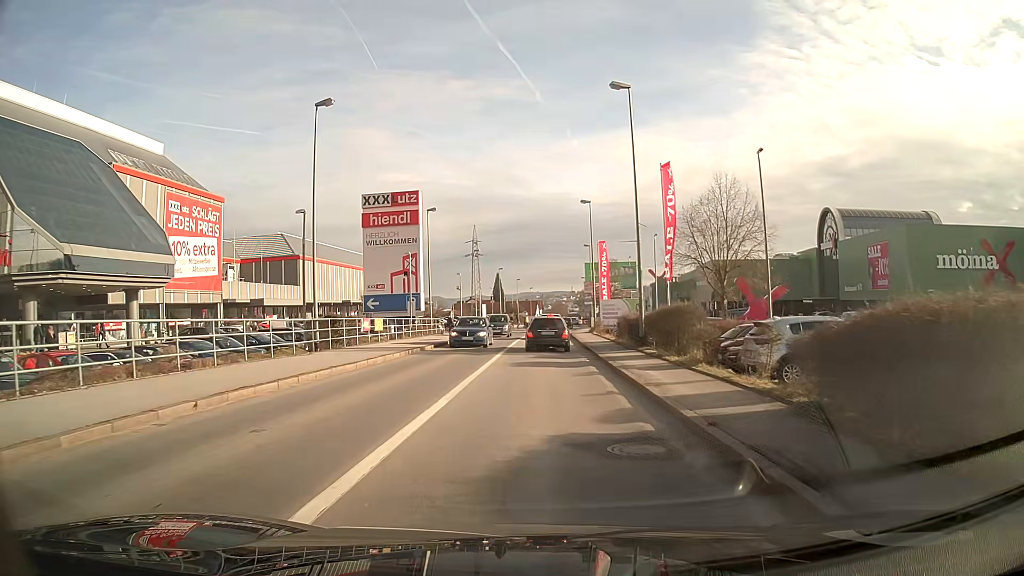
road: tertiary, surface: asphalt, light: Day
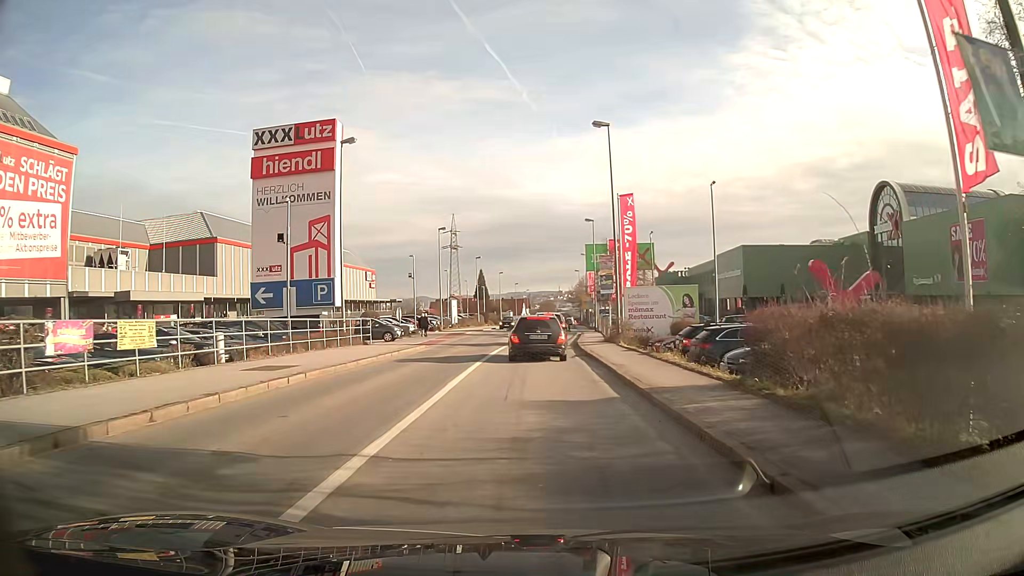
(+0.1, +21.1) m; +1°
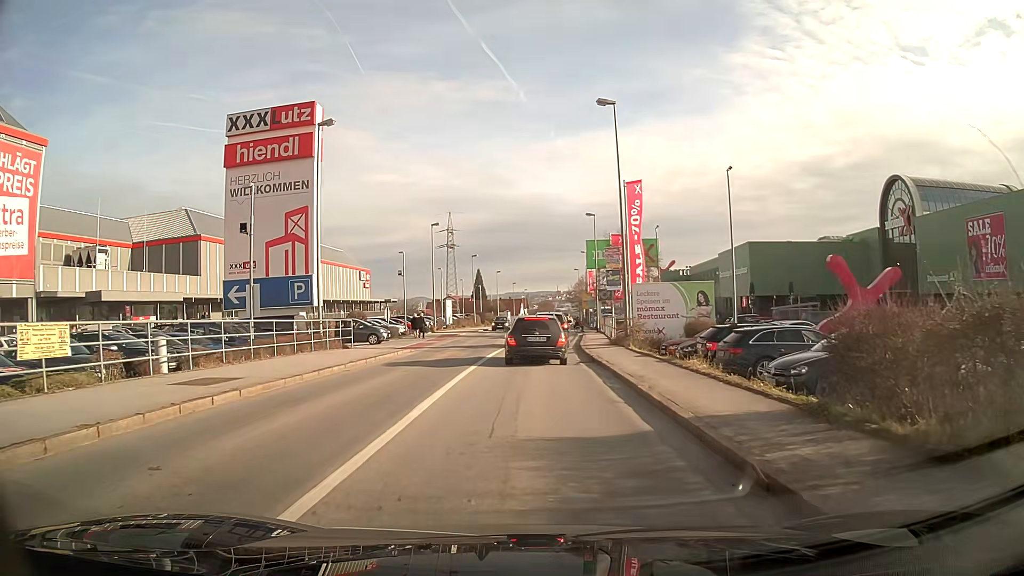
(0.0, +3.3) m; 0°
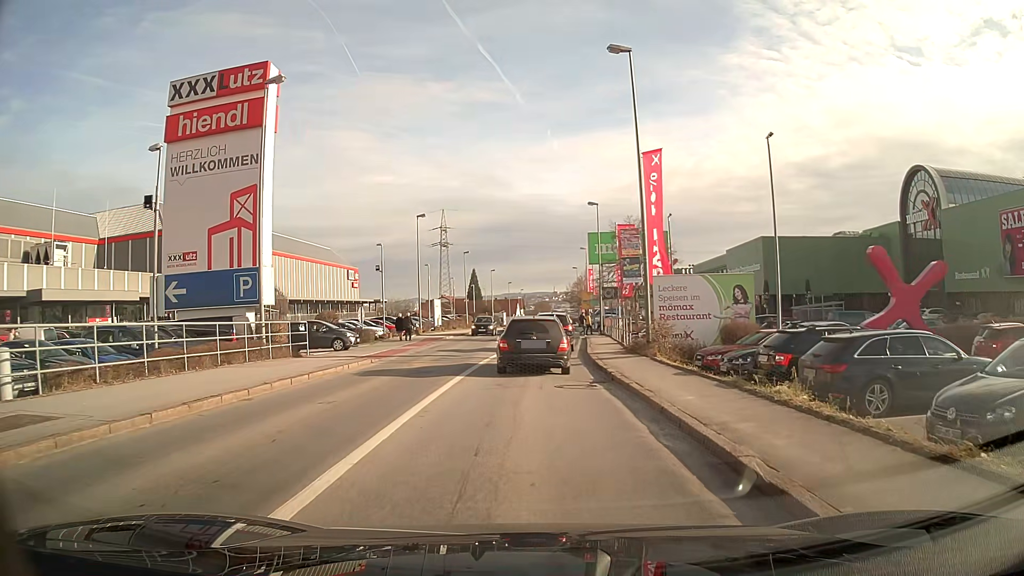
(0.0, +5.9) m; 0°
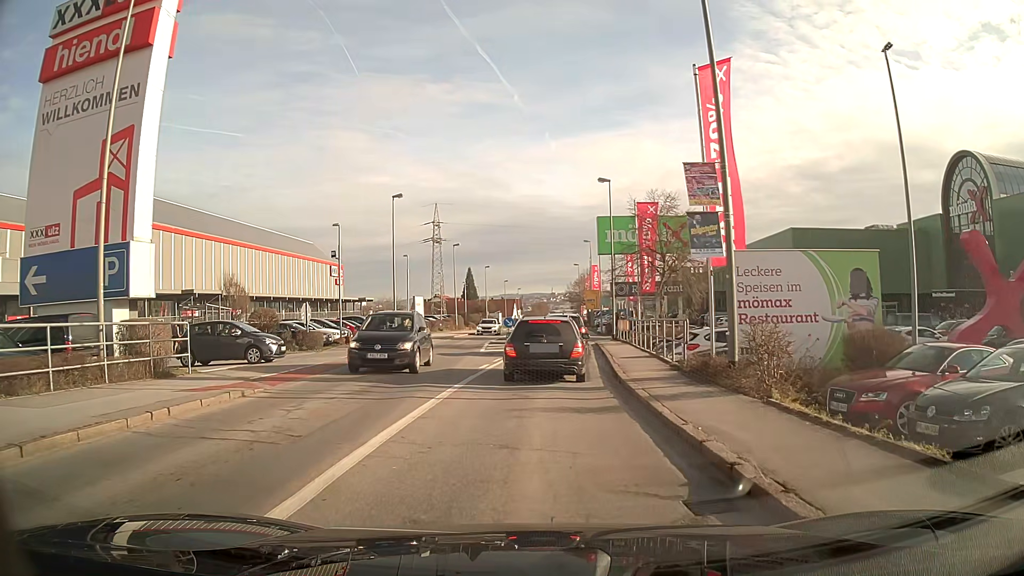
(0.0, +9.3) m; 0°
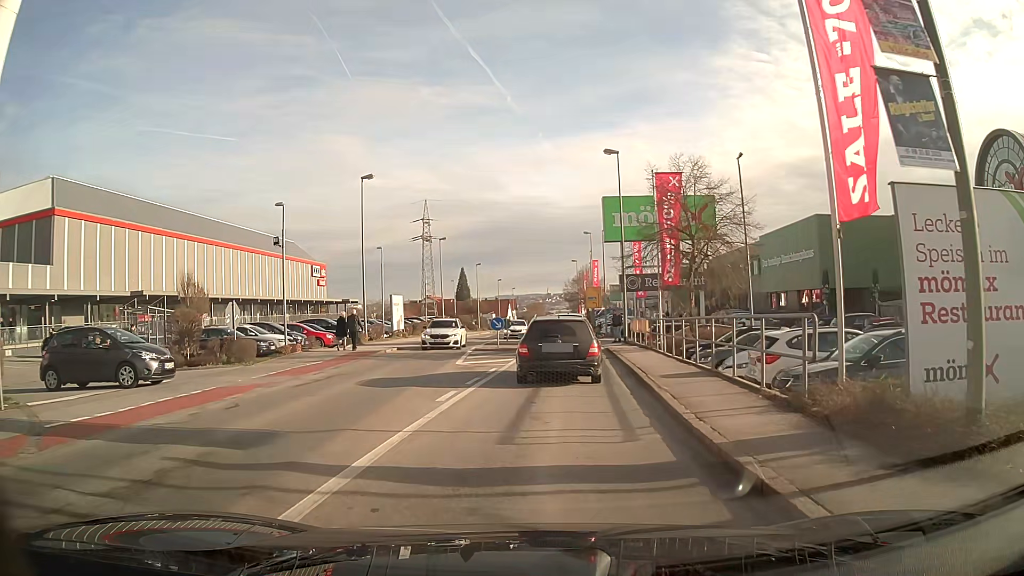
(0.0, +7.4) m; 0°
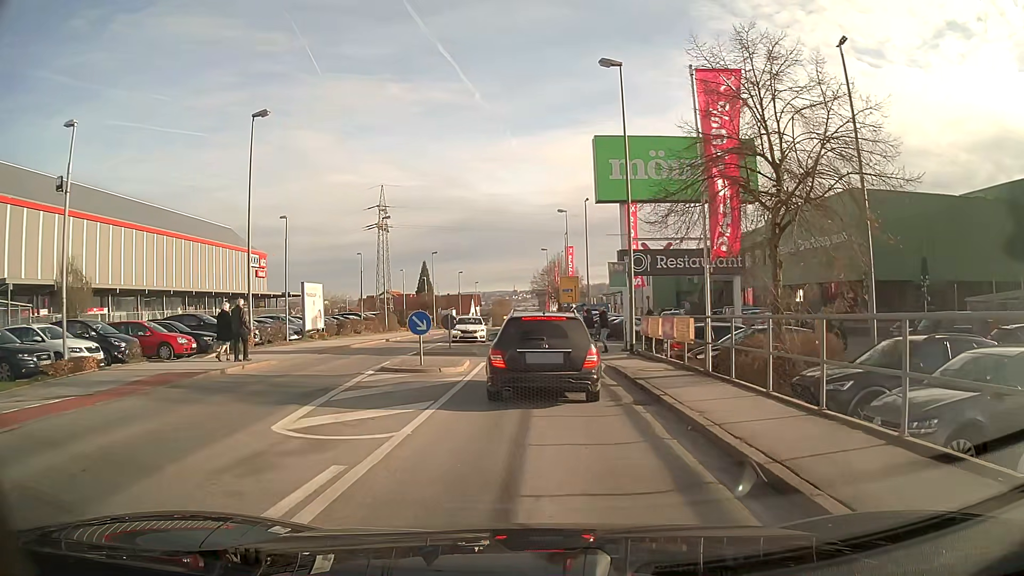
(+0.3, +12.6) m; +3°
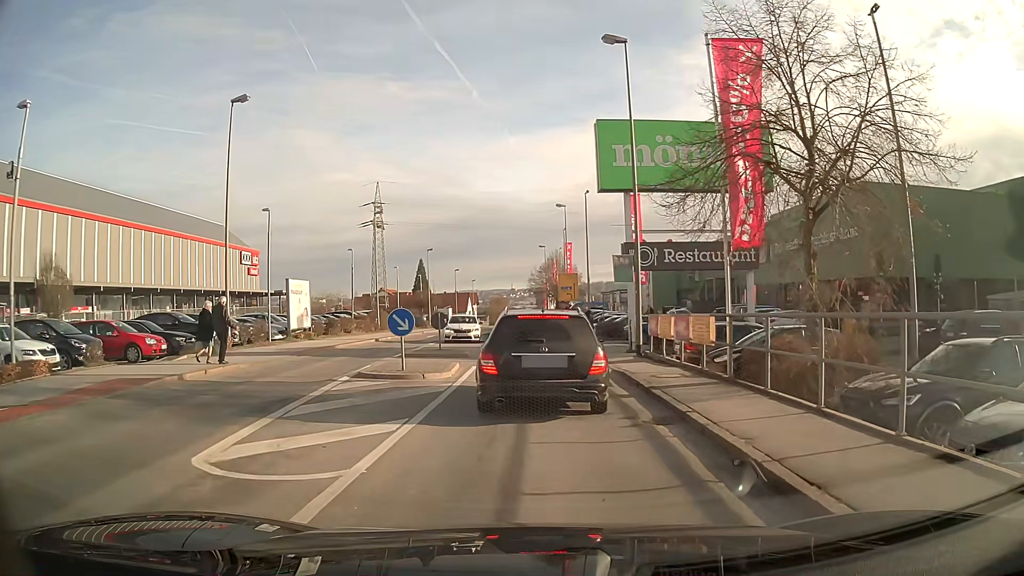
(0.0, +1.9) m; 0°
(0, +10) (0, +20) (0, +30) (-1, +40) (-1, +50) (-1, +60) (-1, +70) (-1, +80) (-1, +90) (-1, +100) m
